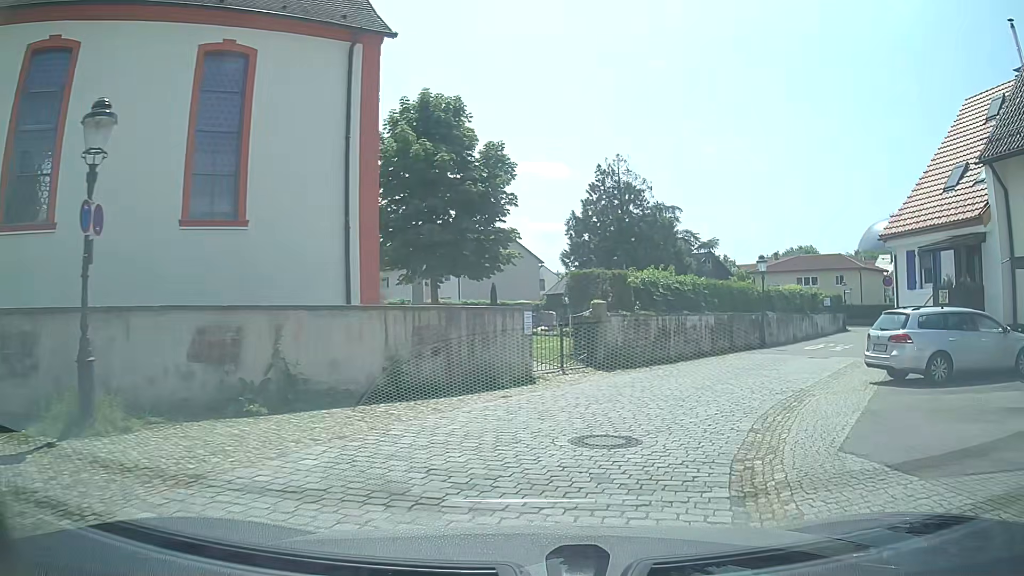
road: residential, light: Day
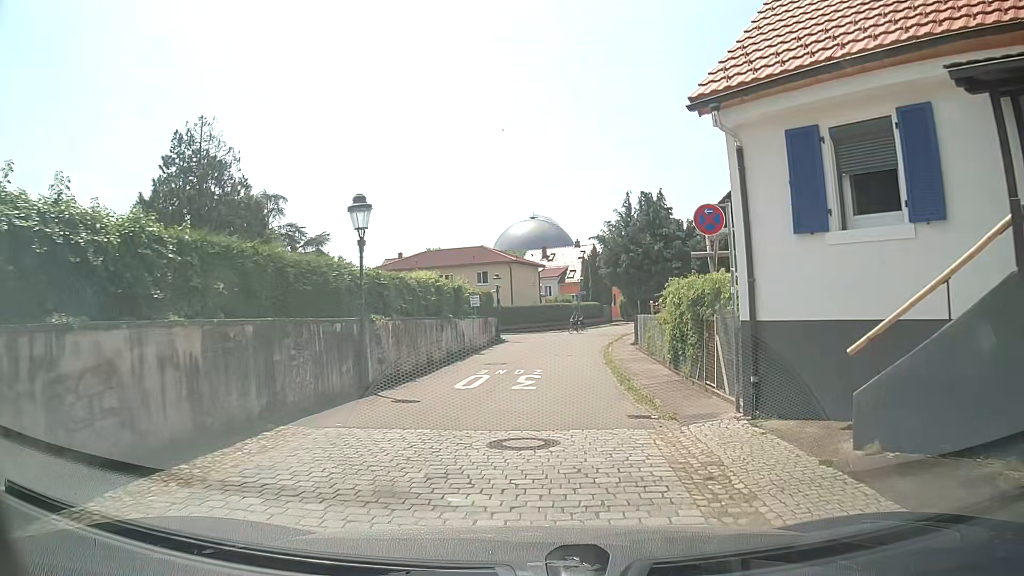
(+4.8, +14.8) m; +32°
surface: asphalt
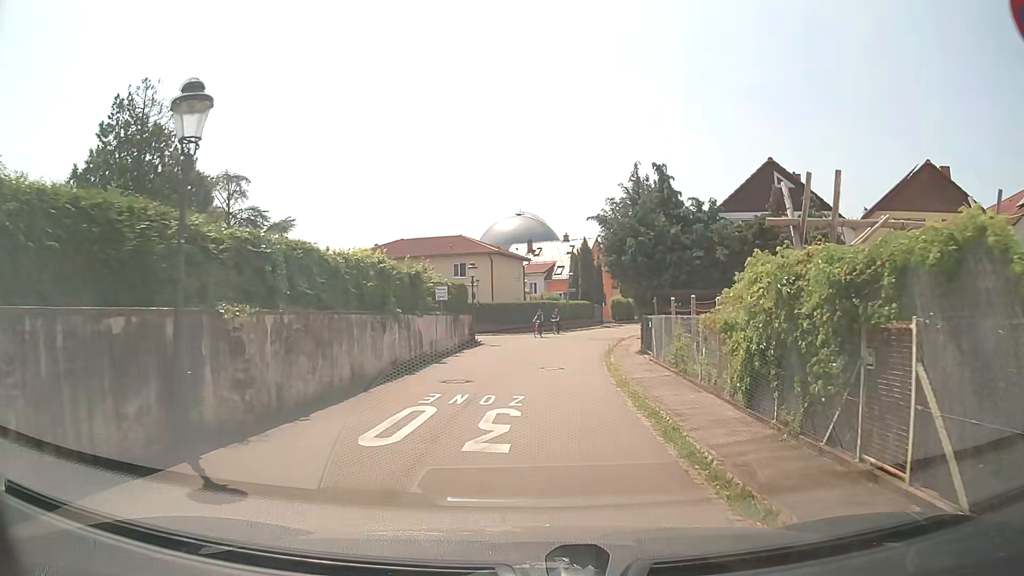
(0.0, +6.8) m; +1°
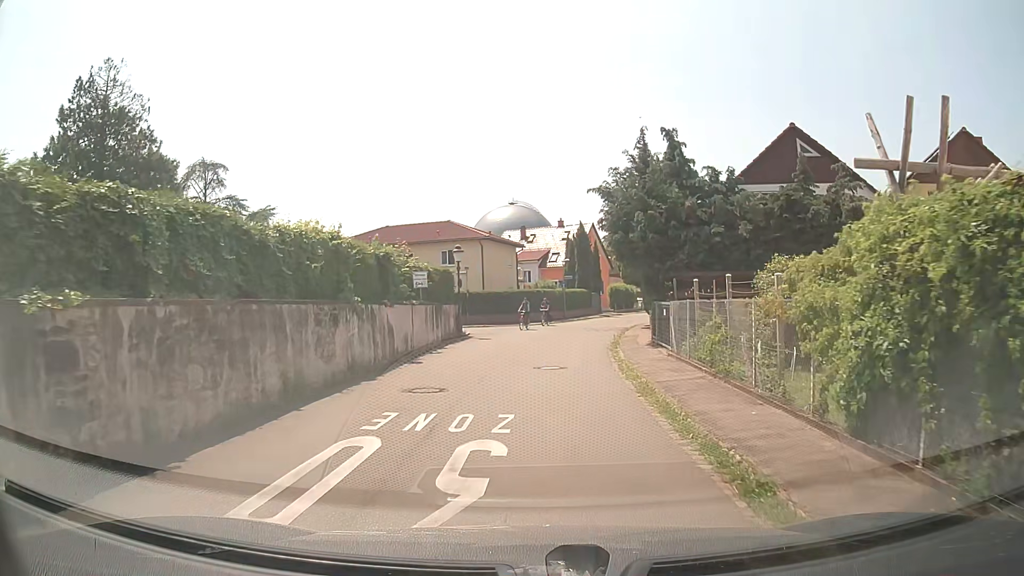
(0.0, +3.6) m; 0°
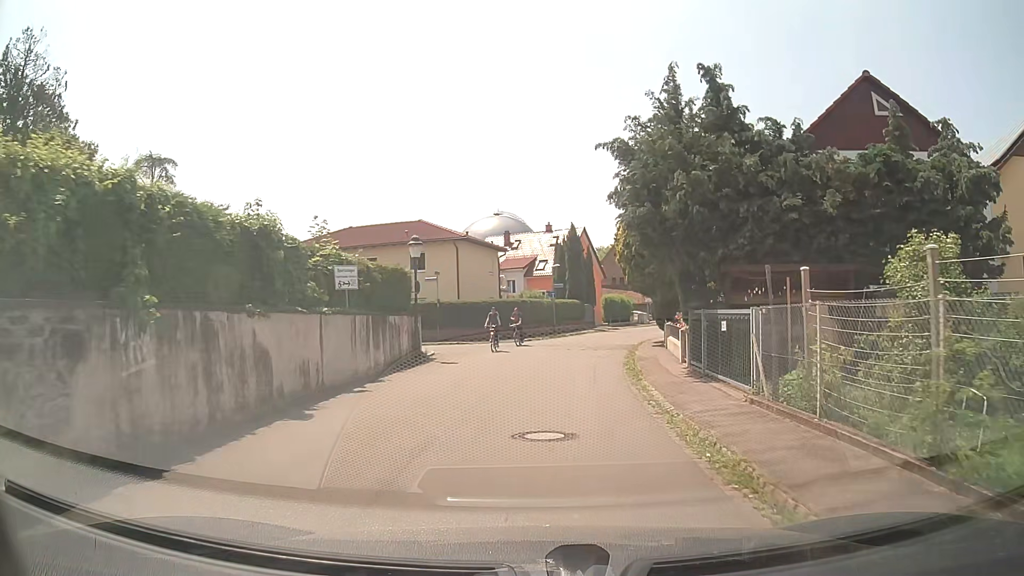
(+0.1, +7.6) m; +1°
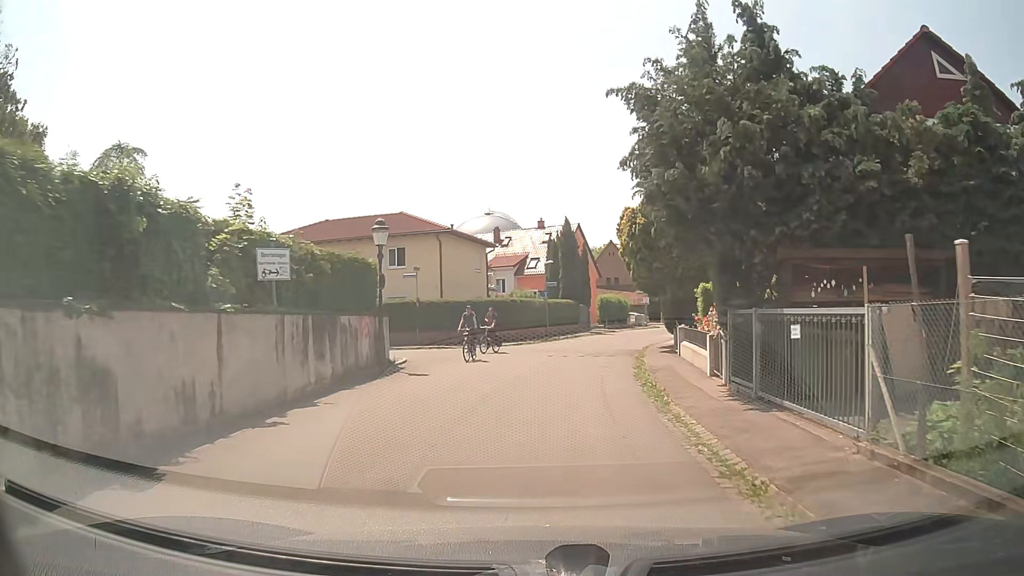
(0.0, +3.9) m; 0°
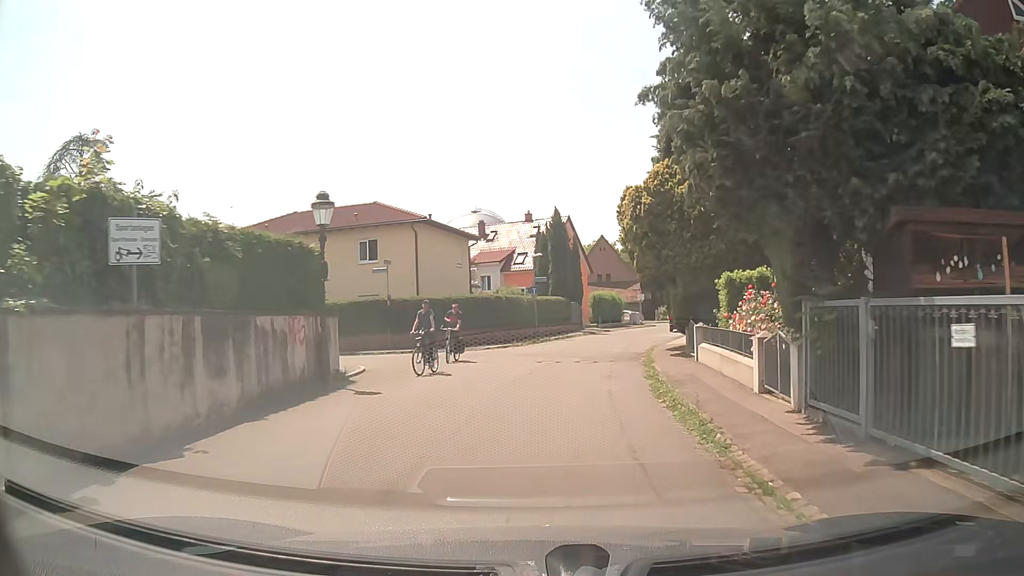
(+0.1, +4.0) m; +2°
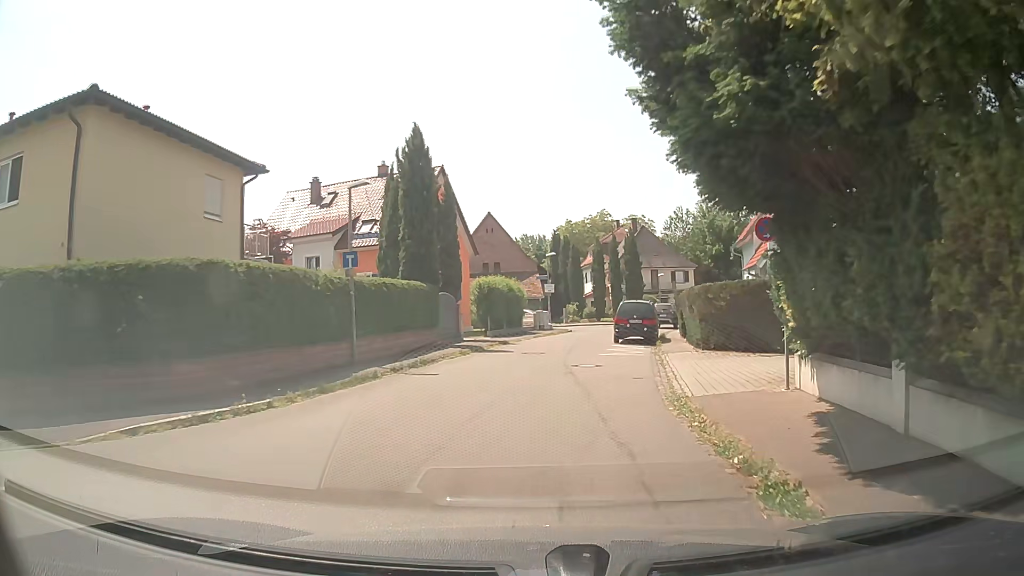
(+1.2, +20.6) m; +9°
